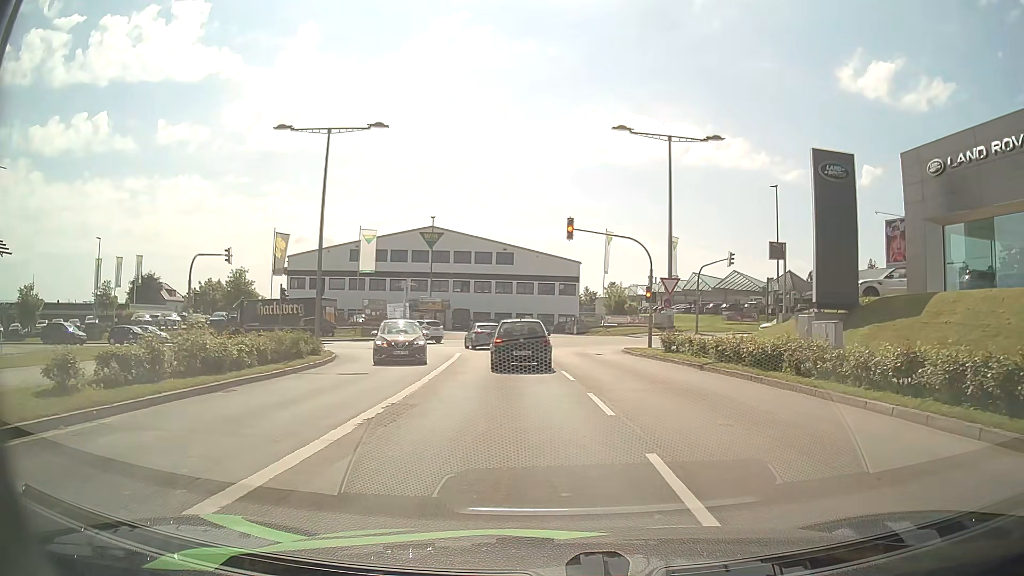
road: secondary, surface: asphalt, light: Day
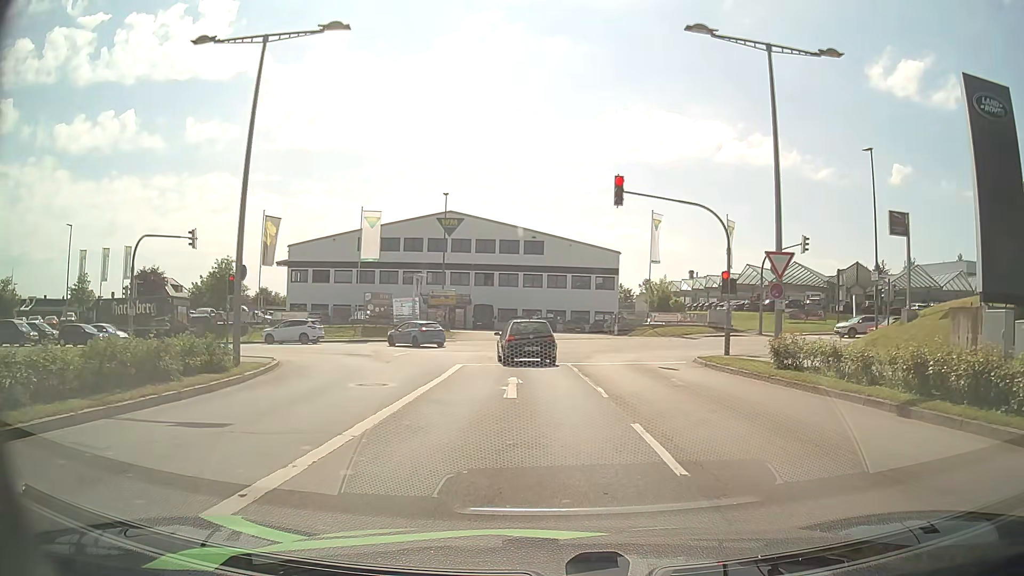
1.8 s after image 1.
(0.0, +9.8) m; -2°
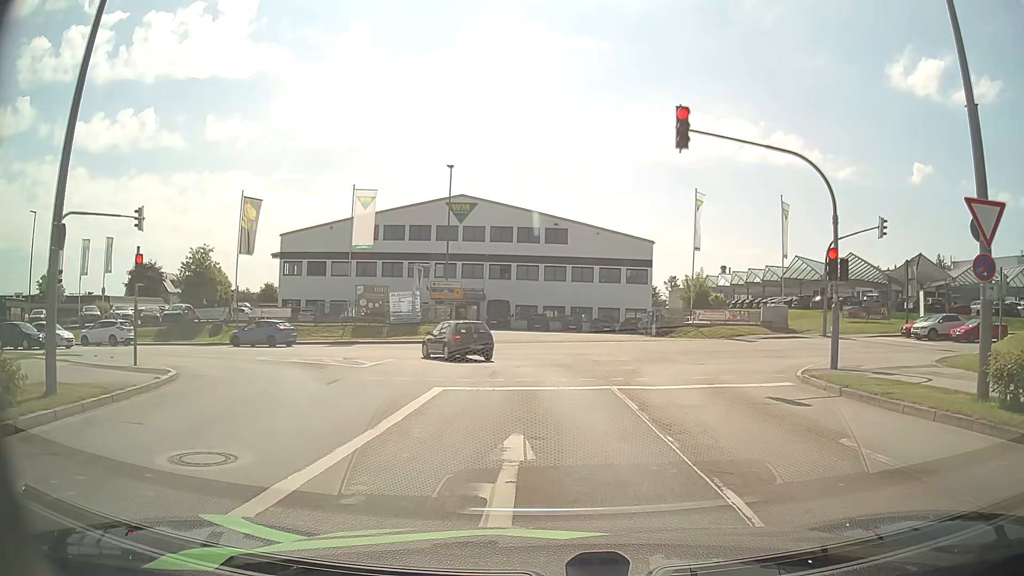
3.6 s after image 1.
(-0.1, +8.3) m; 0°
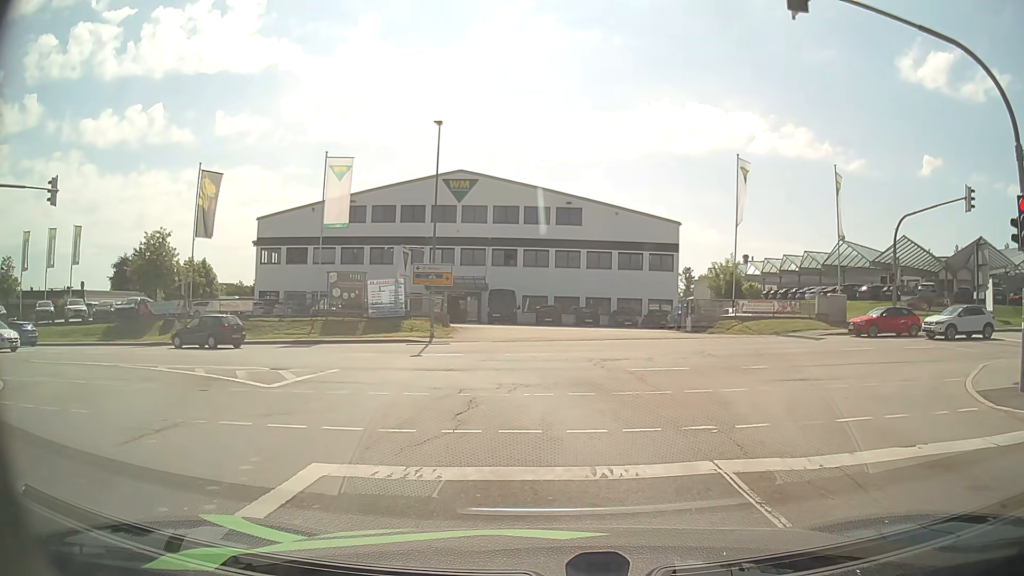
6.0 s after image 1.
(-0.2, +7.8) m; -1°
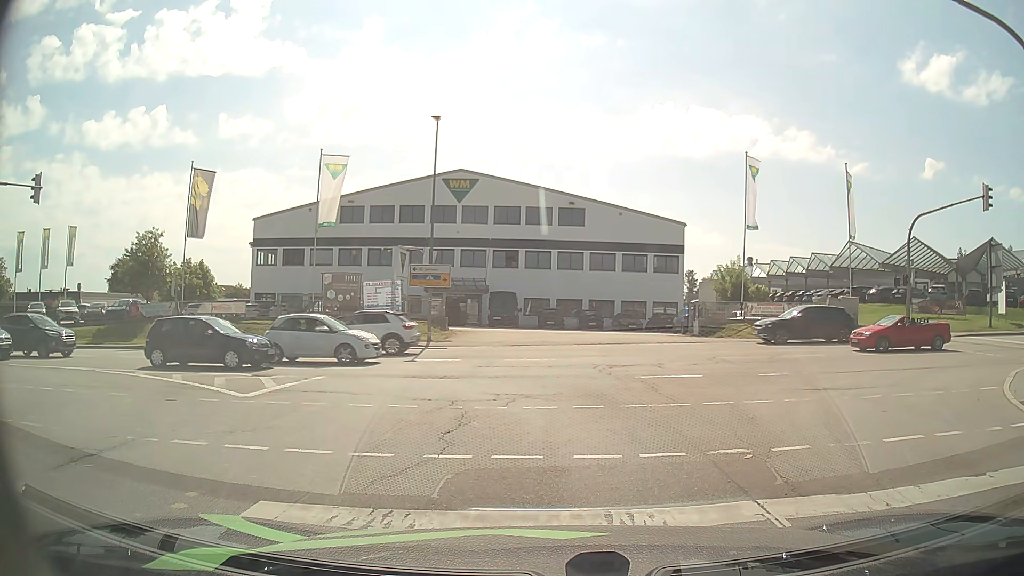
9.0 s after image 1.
(0.0, +1.3) m; 0°
(0, +10) (-4, +19) (-12, +26) (-21, +28) (-31, +29) (-41, +29) (-51, +29) (-61, +29) (-71, +29) (-81, +28) m
